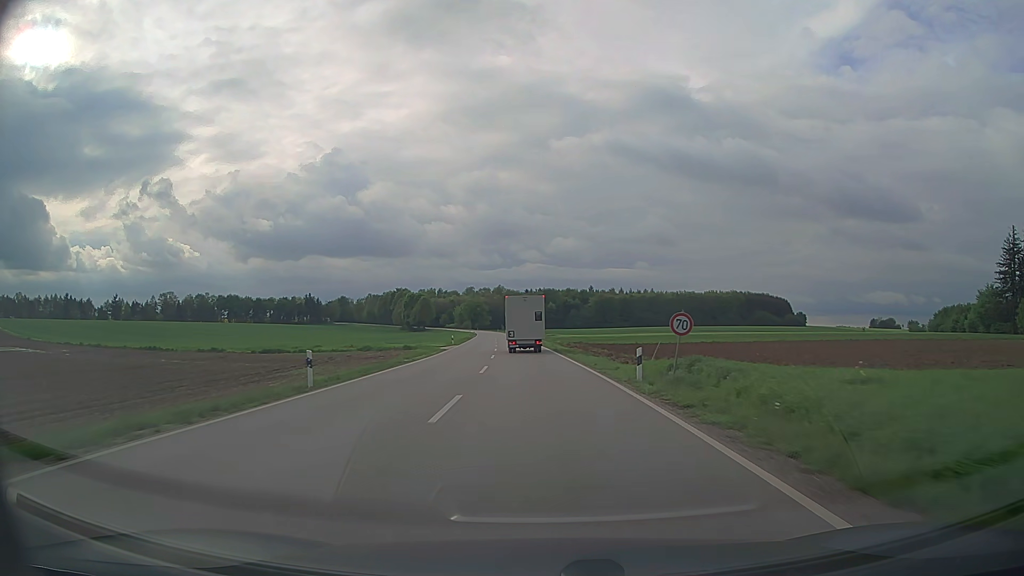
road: secondary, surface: asphalt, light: Day
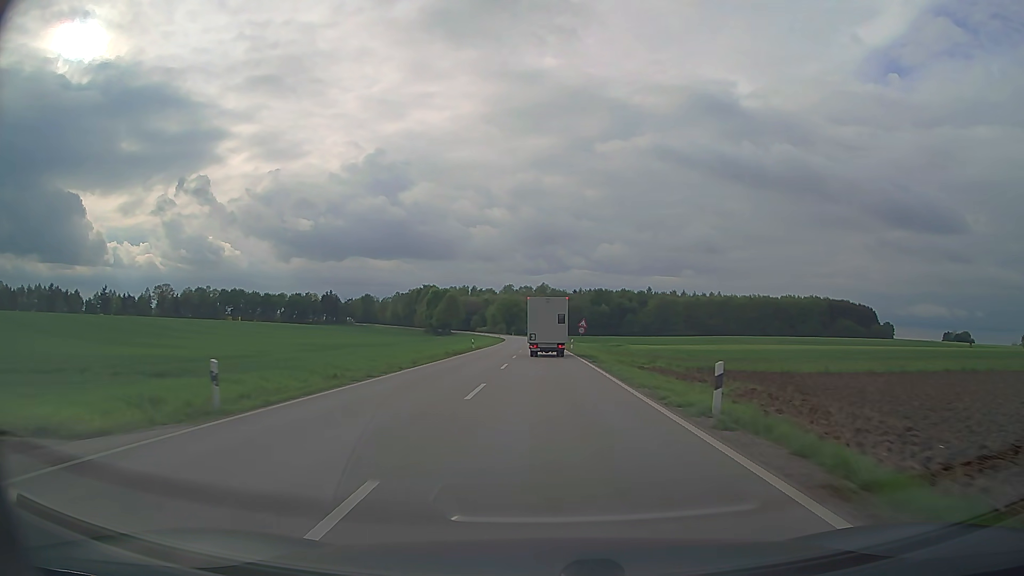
(-2.3, +56.4) m; -4°
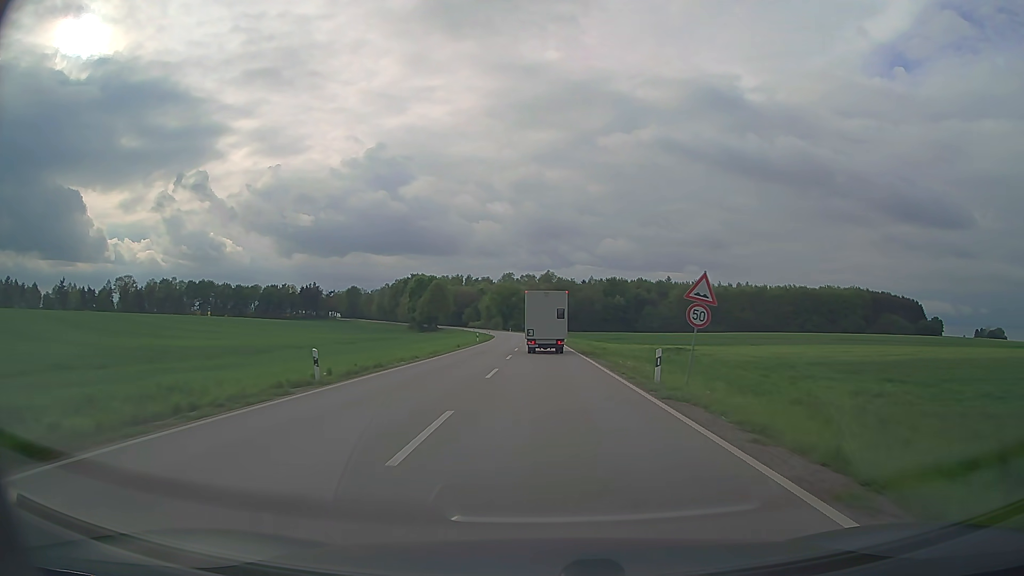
(-0.2, +43.1) m; 0°
(0, +10) (0, +20) (0, +30) (0, +40) (0, +50) (0, +60) (-1, +70) (-1, +80) (-2, +90) (-2, +100) m
